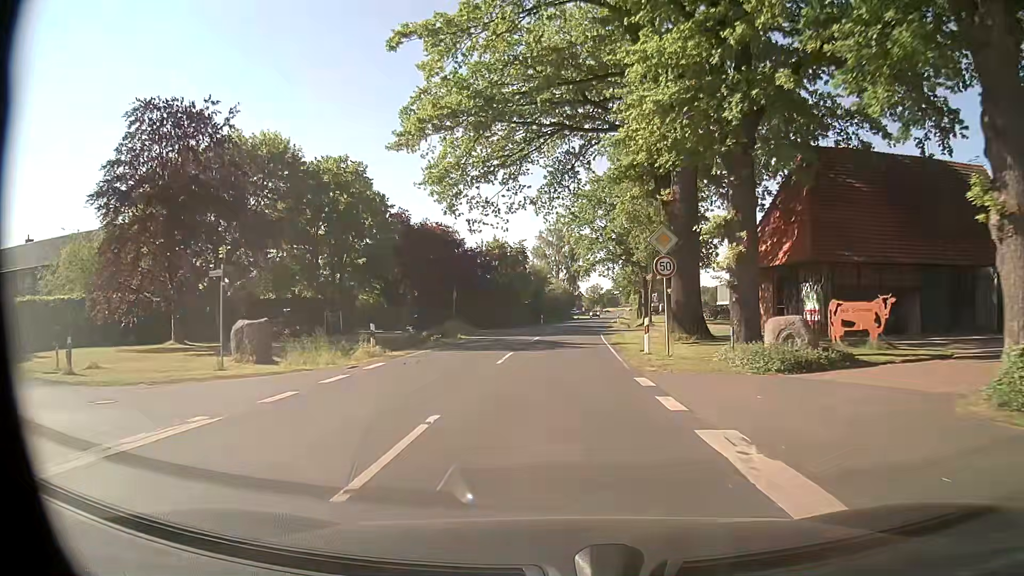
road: secondary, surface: asphalt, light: Day
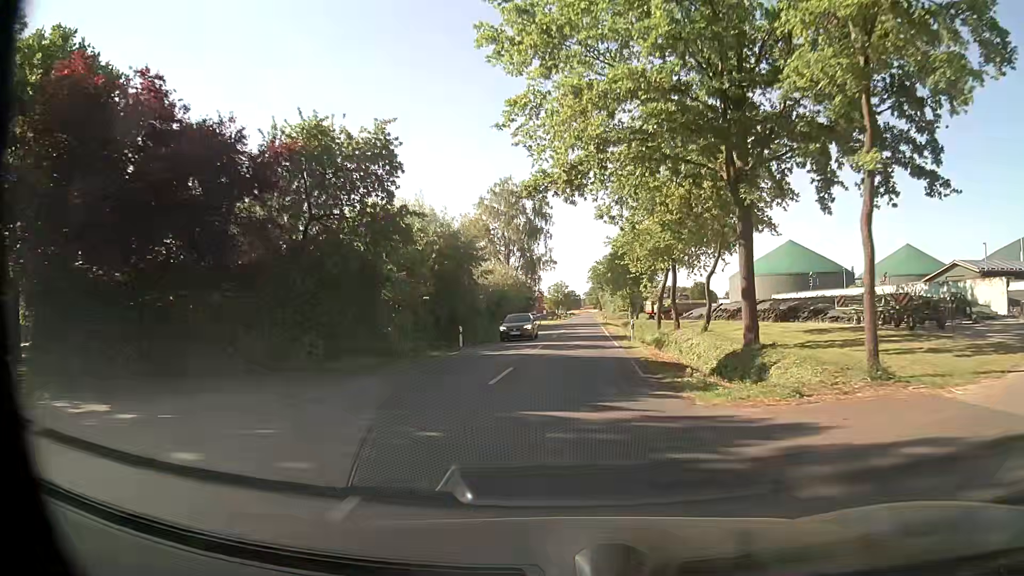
(+0.8, +40.0) m; +3°
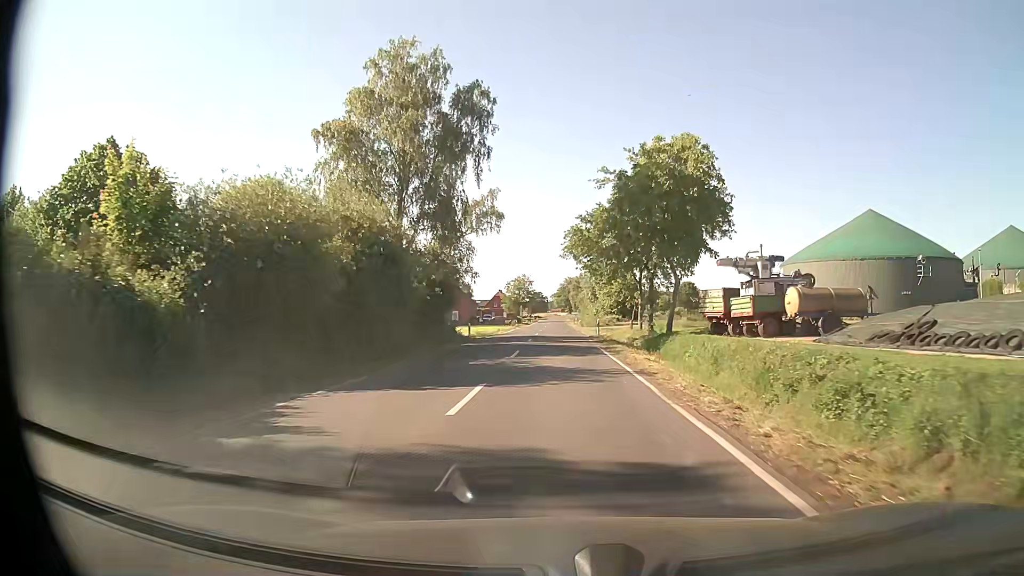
(+1.1, +40.3) m; +3°
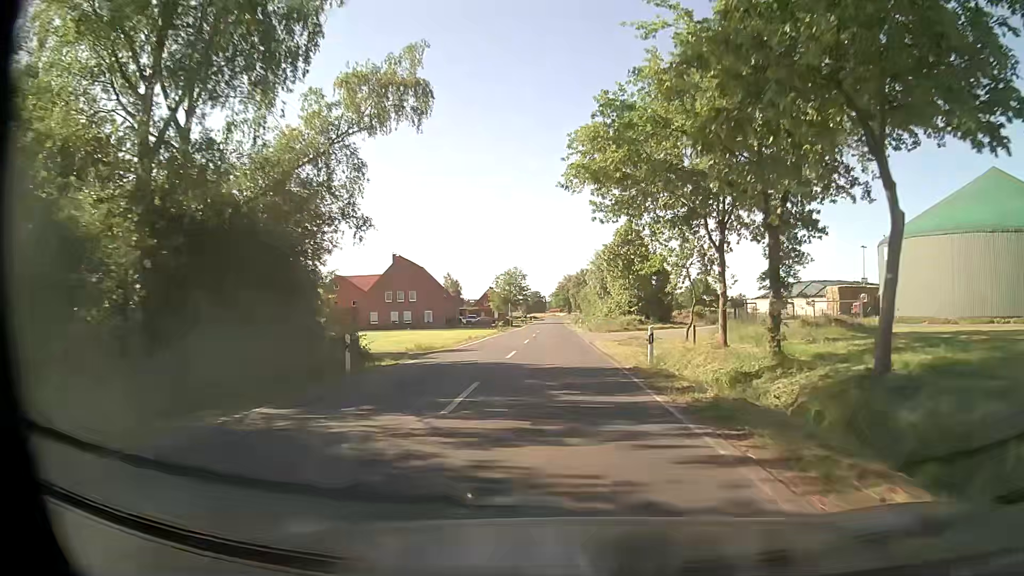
(0.0, +24.2) m; 0°
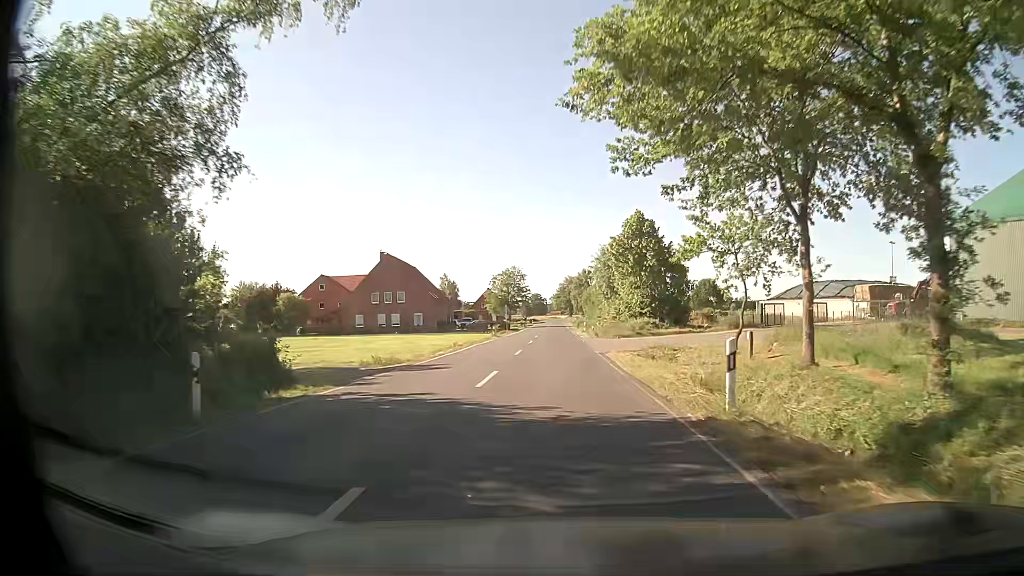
(0.0, +8.1) m; 0°
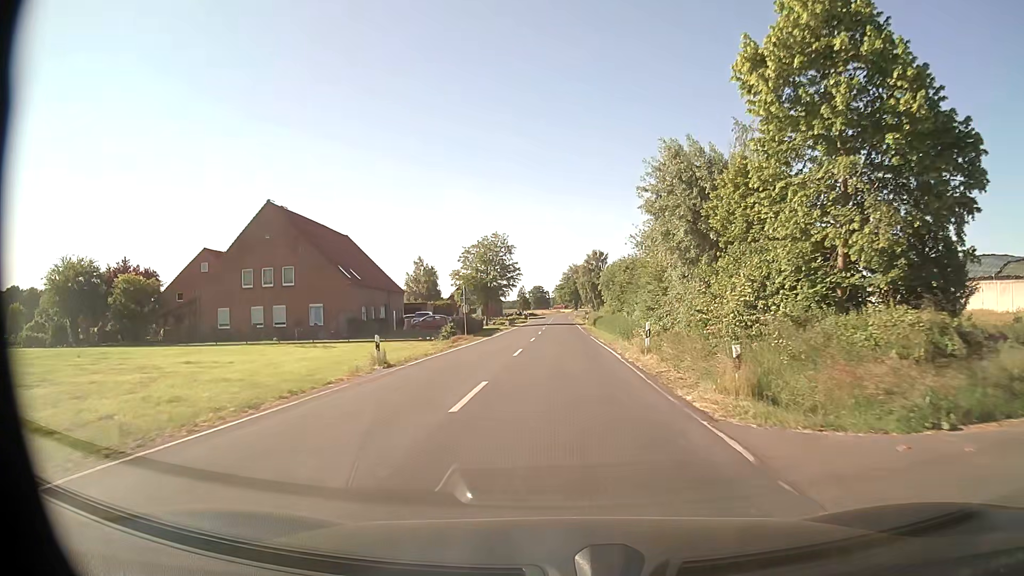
(-0.1, +40.4) m; -1°
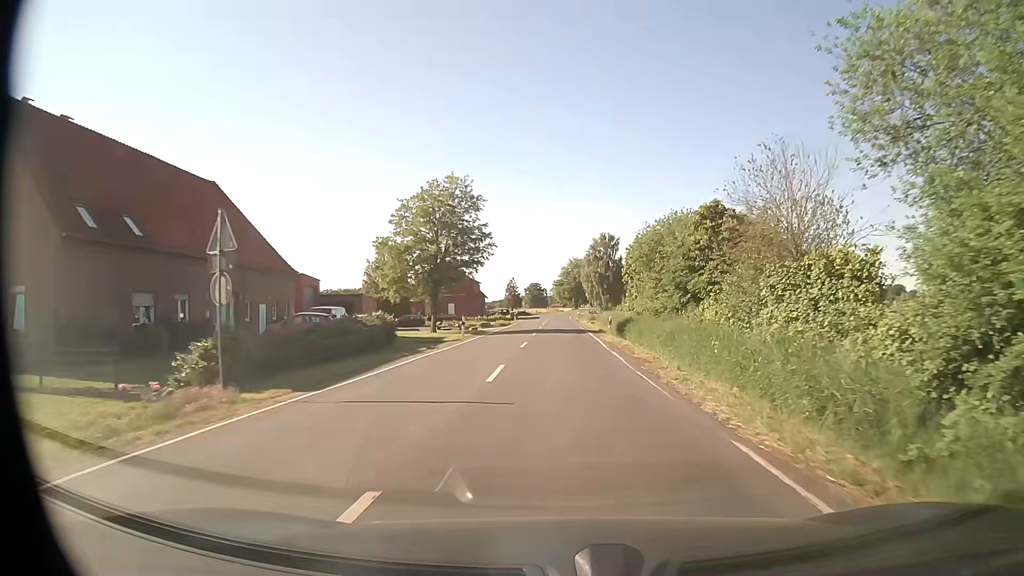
(+0.1, +32.4) m; +1°
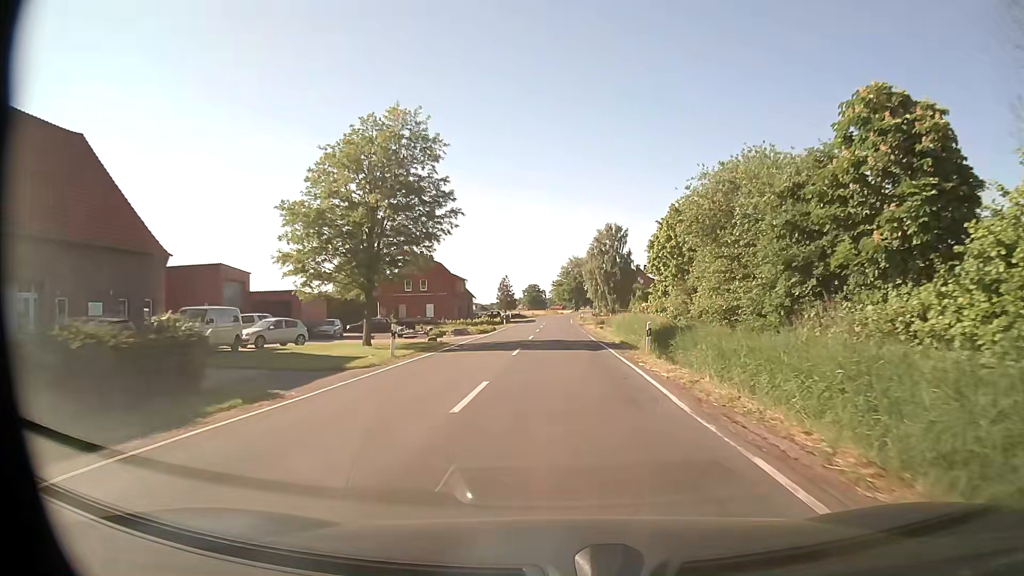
(0.0, +16.2) m; 0°
(0, +10) (0, +20) (0, +30) (0, +40) (0, +50) (0, +60) (0, +70) (0, +80) (0, +90) (0, +100) m
